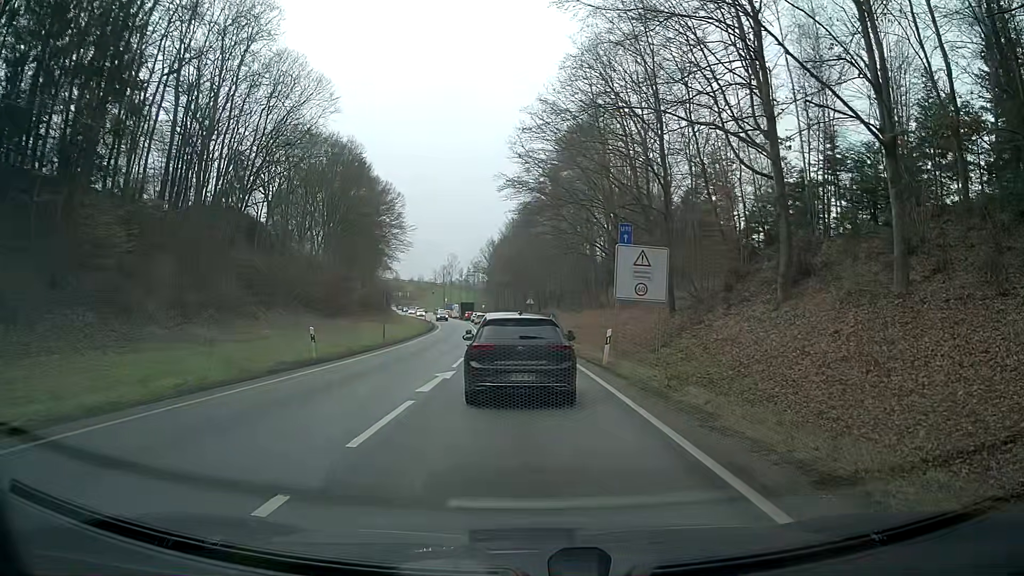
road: primary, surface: asphalt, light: Day
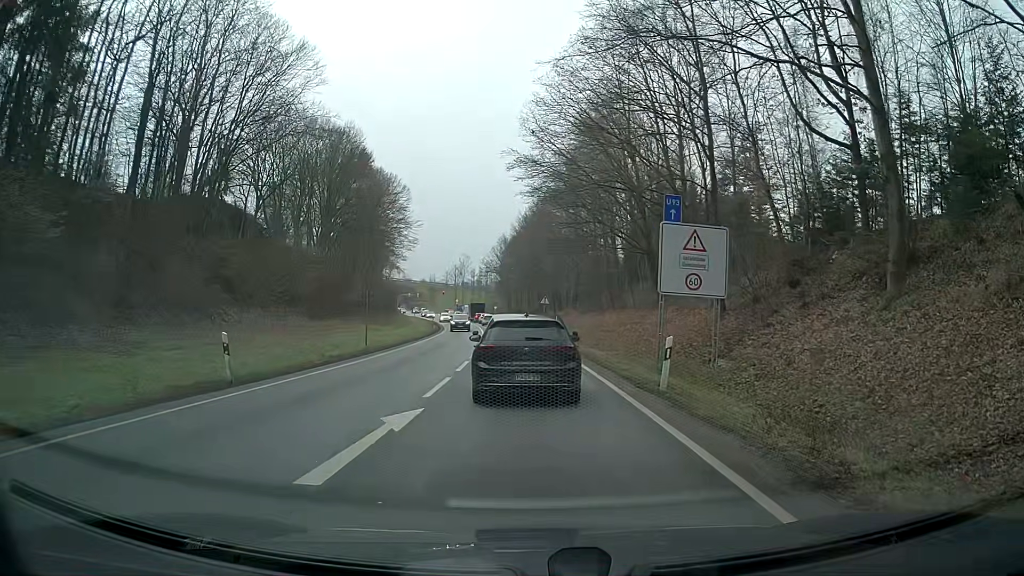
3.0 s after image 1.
(-0.1, +7.1) m; -1°
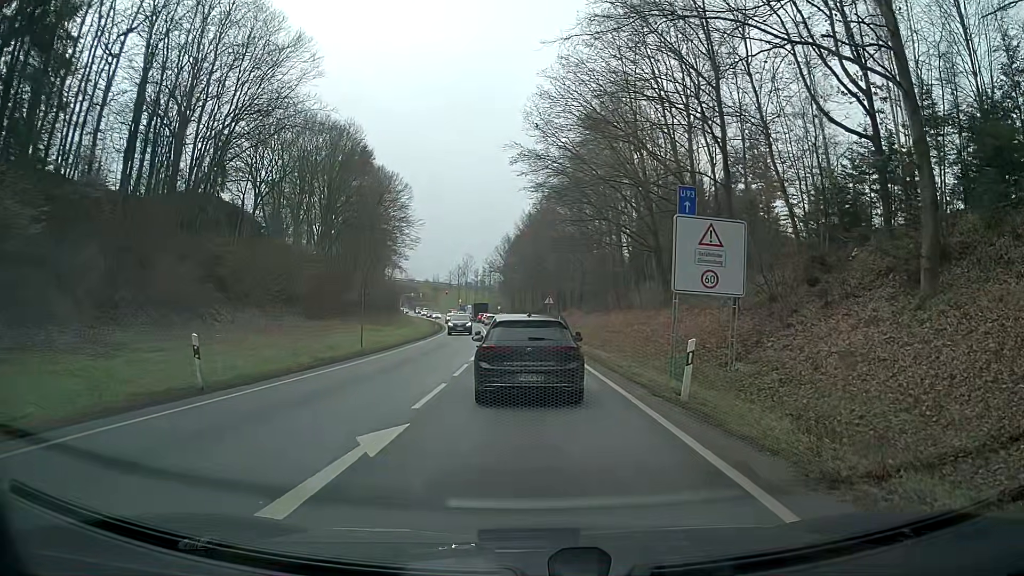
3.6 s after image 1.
(0.0, +1.5) m; 0°
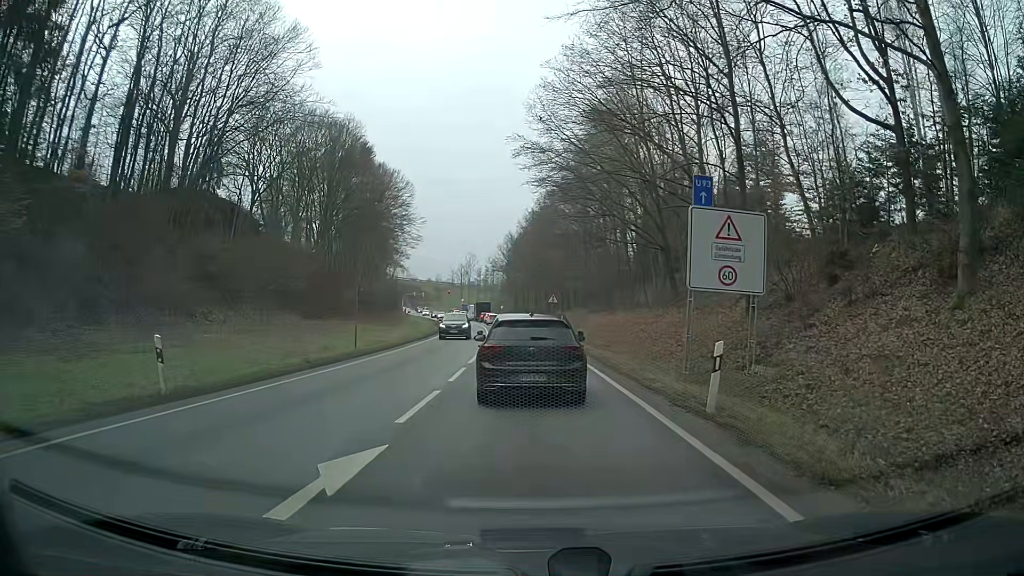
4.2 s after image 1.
(0.0, +1.5) m; 0°
